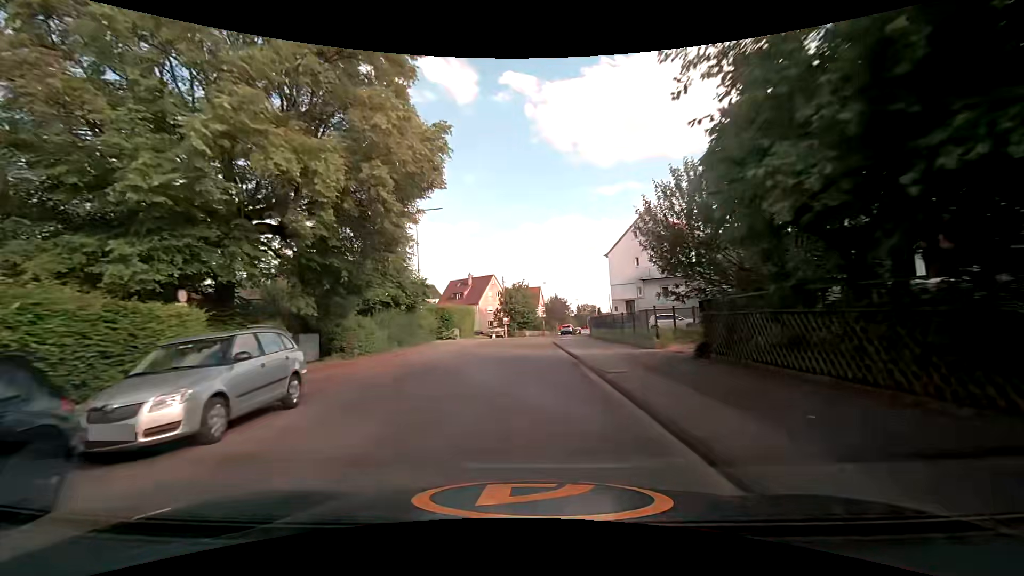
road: tertiary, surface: asphalt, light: Day
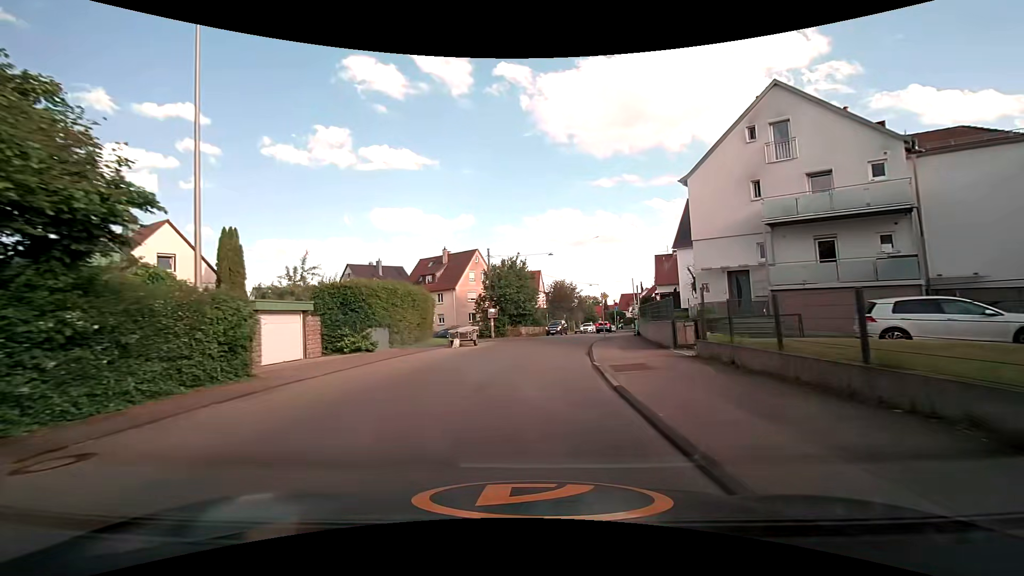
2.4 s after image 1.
(-0.1, +25.3) m; 0°
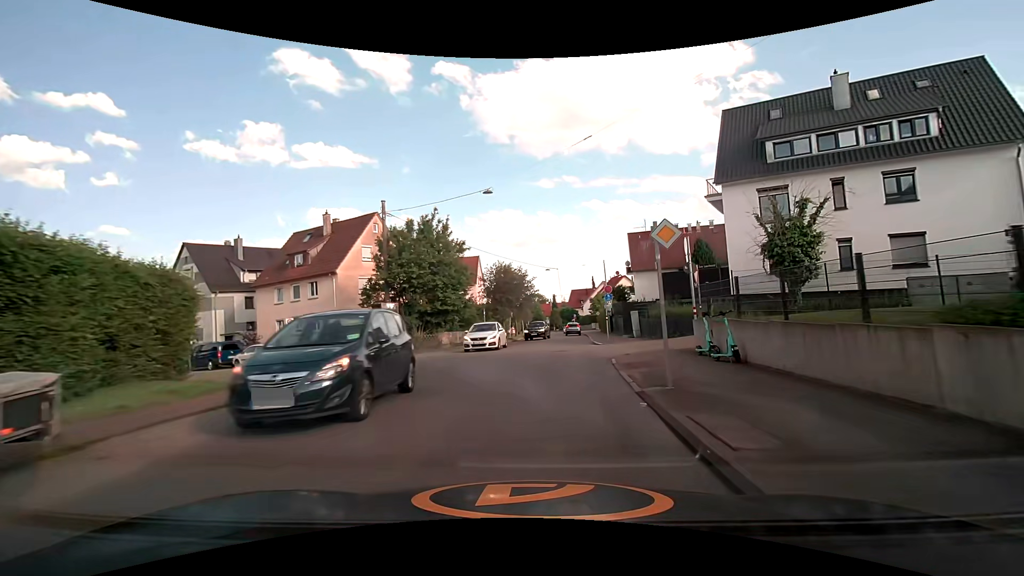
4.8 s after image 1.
(+1.1, +22.9) m; +6°
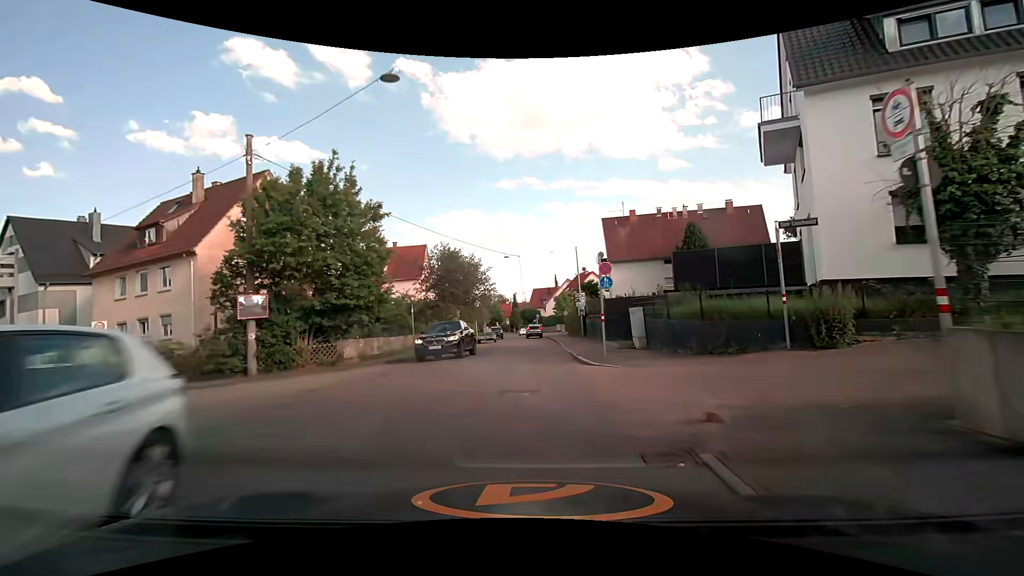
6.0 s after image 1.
(+0.5, +11.4) m; +5°
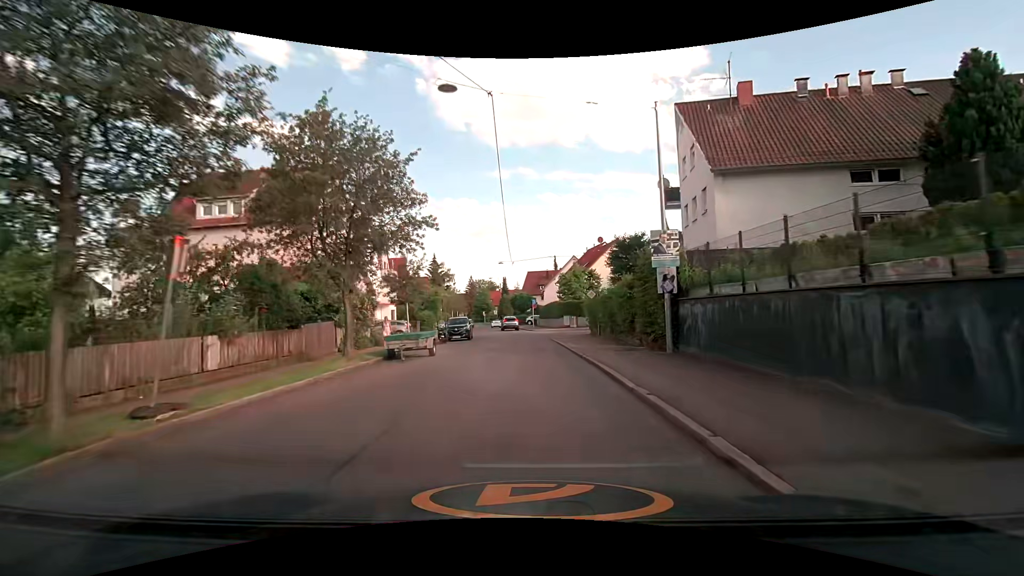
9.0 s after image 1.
(+0.1, +29.2) m; +1°
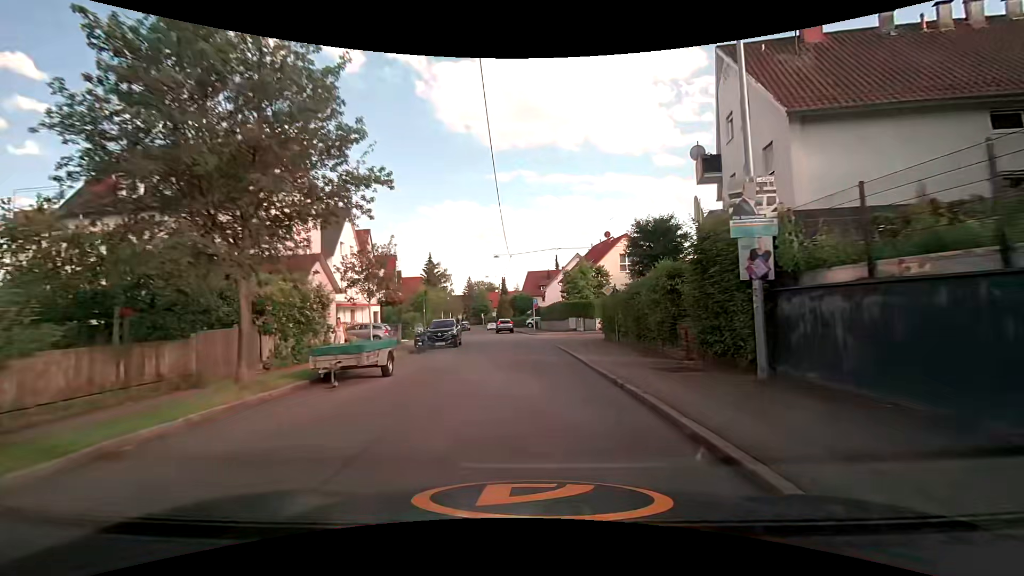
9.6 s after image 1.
(0.0, +6.3) m; 0°
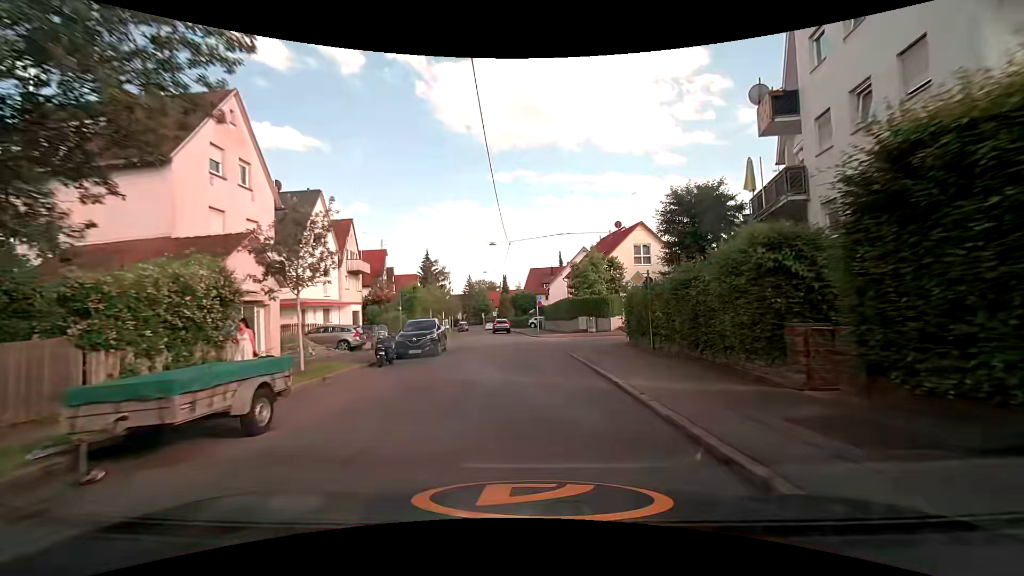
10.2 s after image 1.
(0.0, +6.4) m; 0°
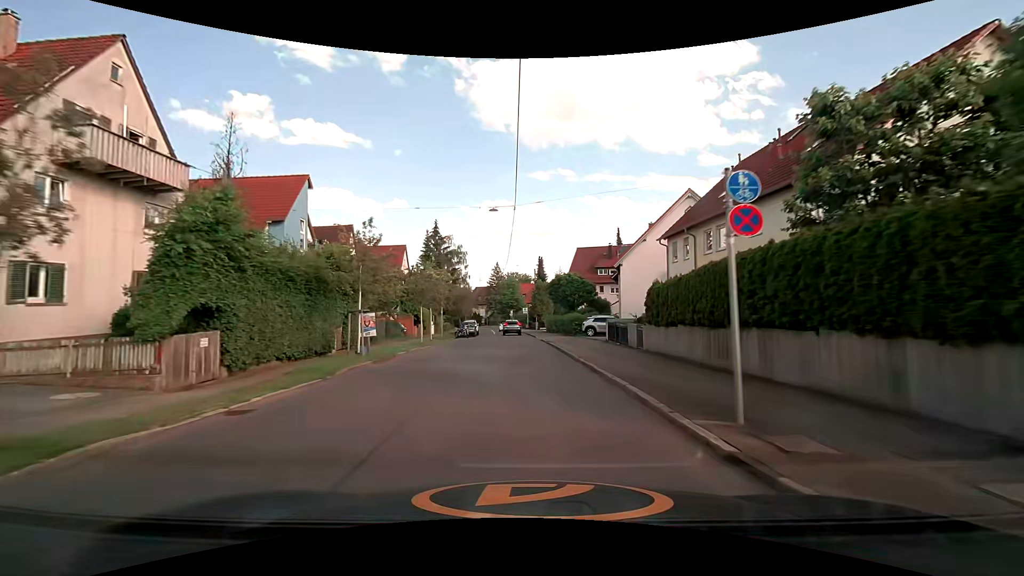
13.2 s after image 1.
(-1.1, +33.9) m; -4°
(0, +10) (0, +20) (-1, +30) (-1, +40) (-2, +50) (-2, +60) (-3, +70) (-4, +80) (-5, +90) (-6, +100) m
